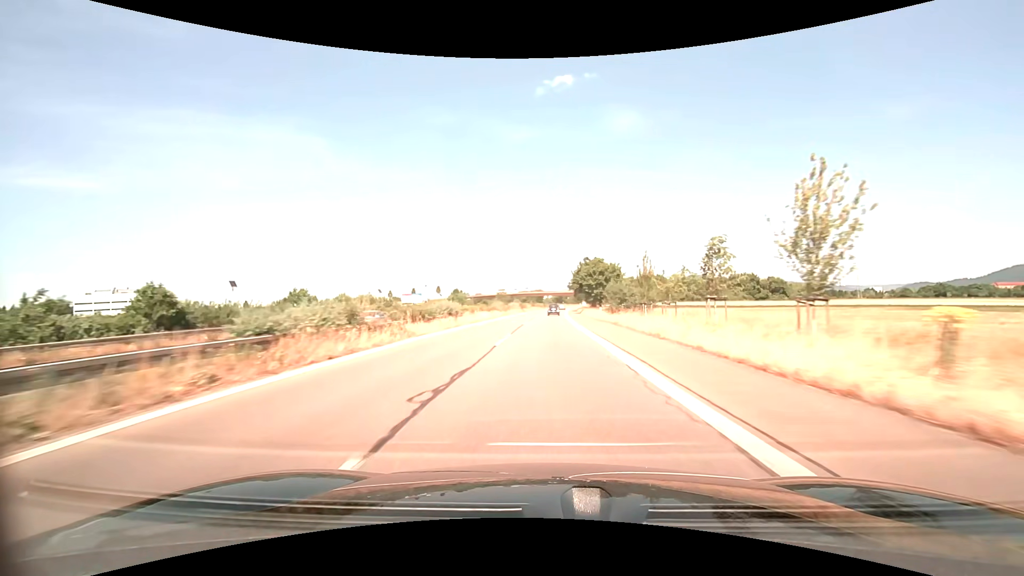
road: trunk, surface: asphalt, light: Day
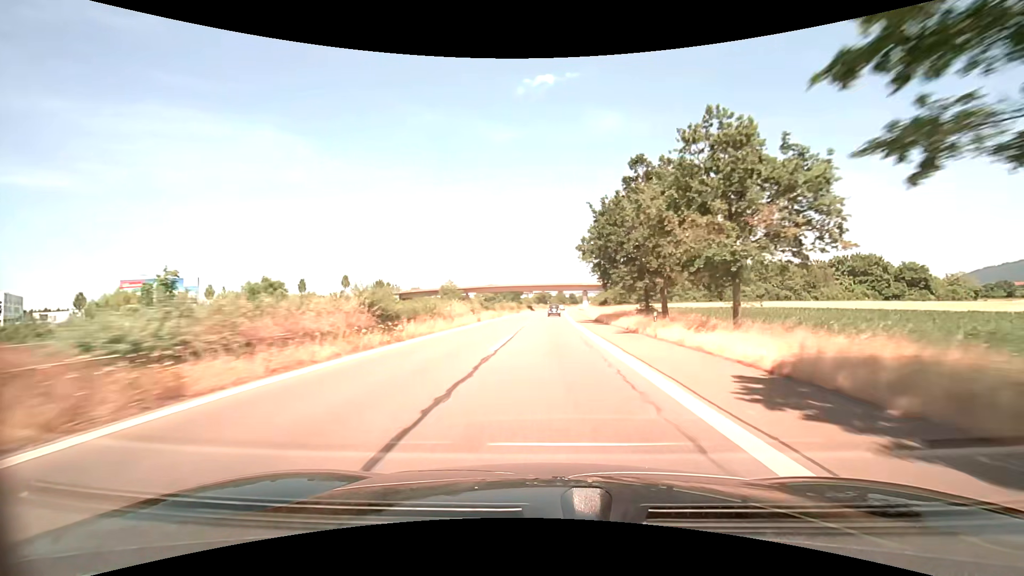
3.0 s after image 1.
(+1.0, +74.8) m; +2°
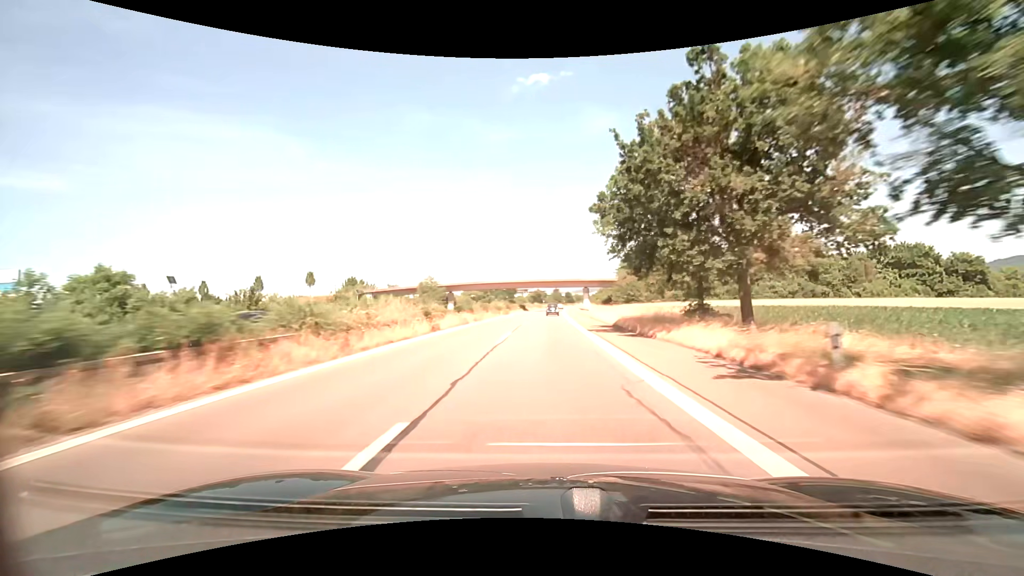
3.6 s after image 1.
(+0.1, +15.0) m; 0°
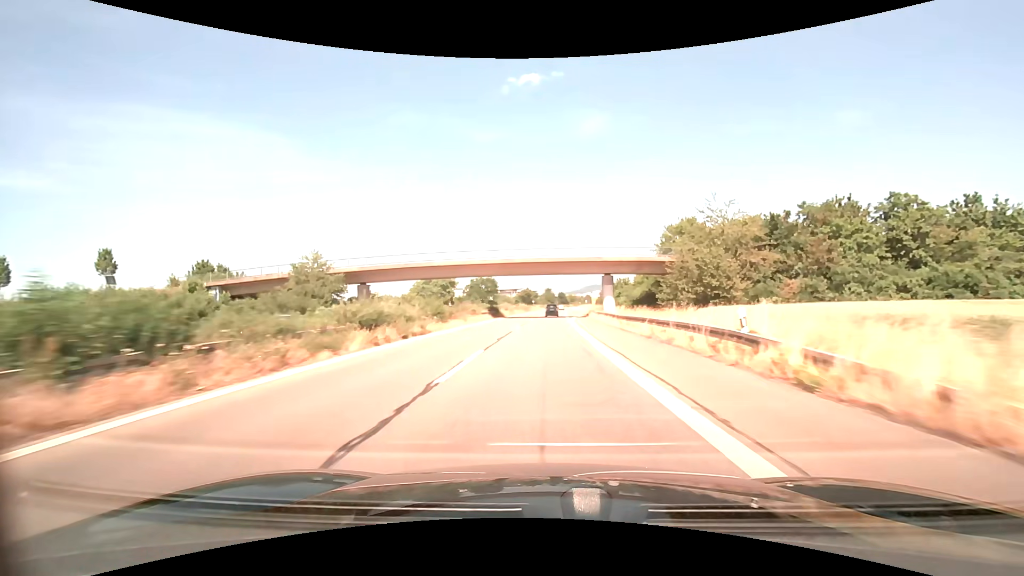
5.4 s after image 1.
(+0.5, +45.3) m; +1°
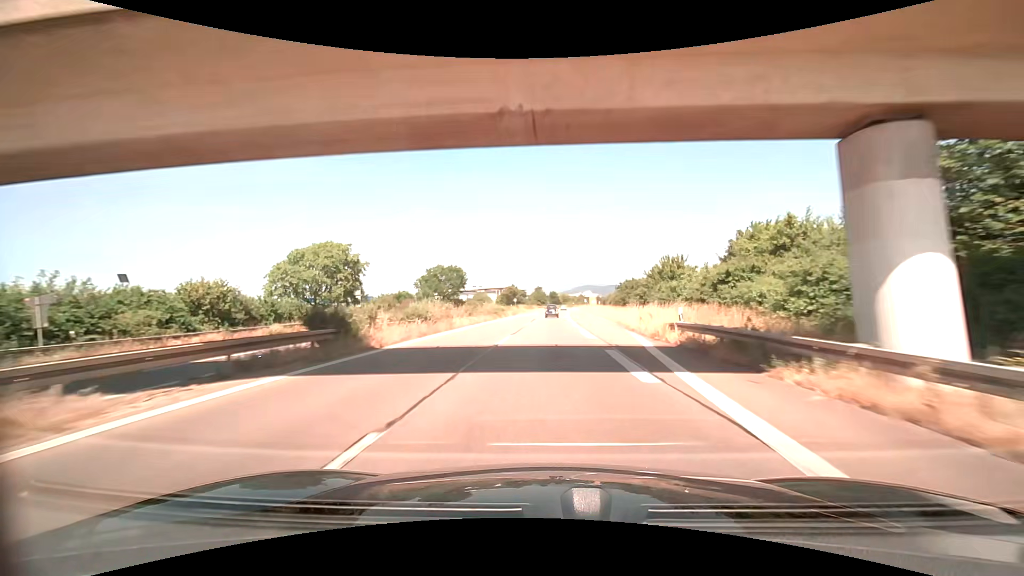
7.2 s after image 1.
(+0.5, +45.4) m; +1°
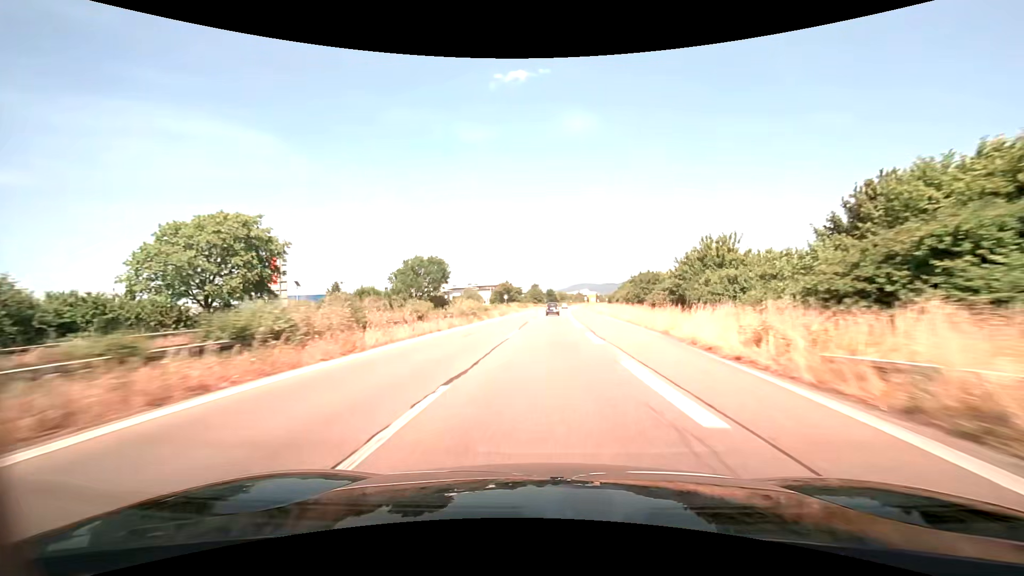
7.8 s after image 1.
(+0.1, +15.1) m; +1°
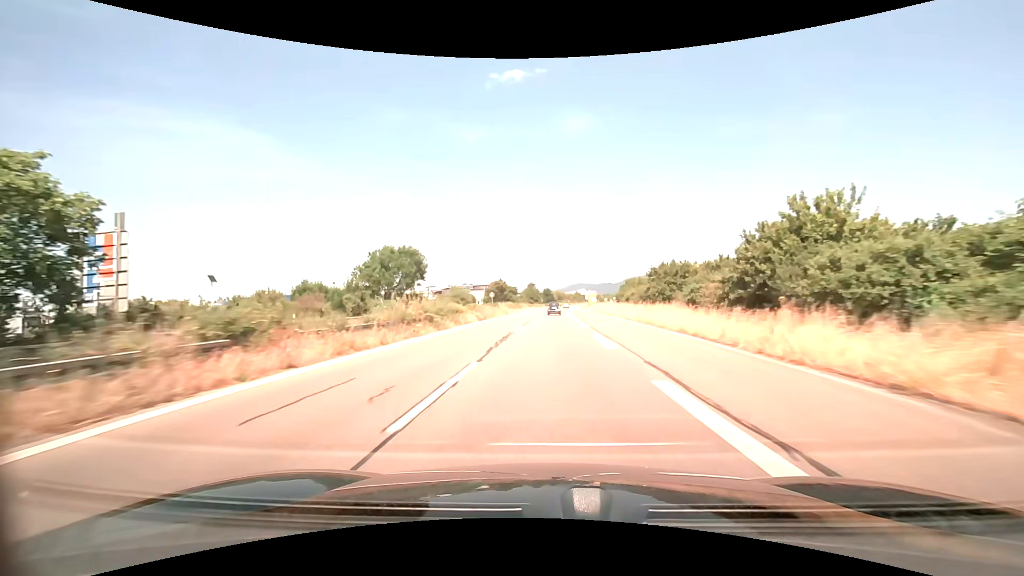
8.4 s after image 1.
(0.0, +15.2) m; 0°
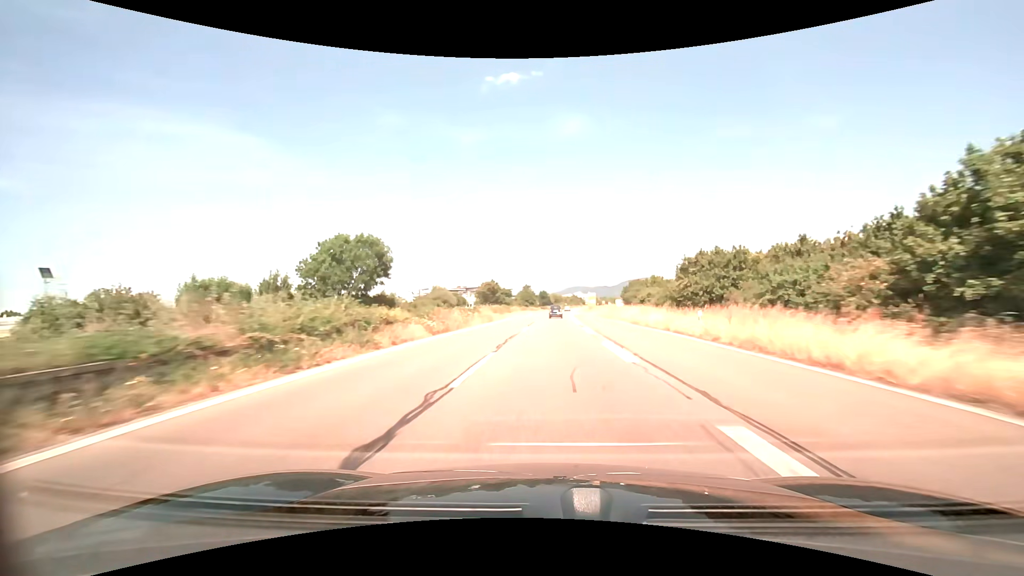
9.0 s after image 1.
(0.0, +15.2) m; 0°
(0, +10) (0, +20) (0, +30) (+1, +40) (+1, +50) (+1, +60) (+2, +70) (+2, +80) (+3, +90) (+3, +100) m
